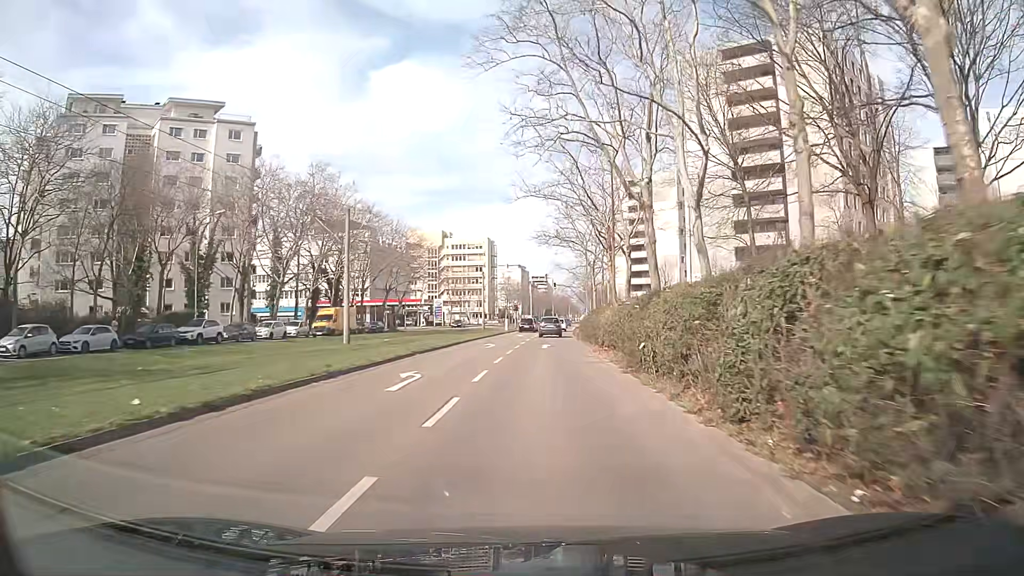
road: tertiary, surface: asphalt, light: Day
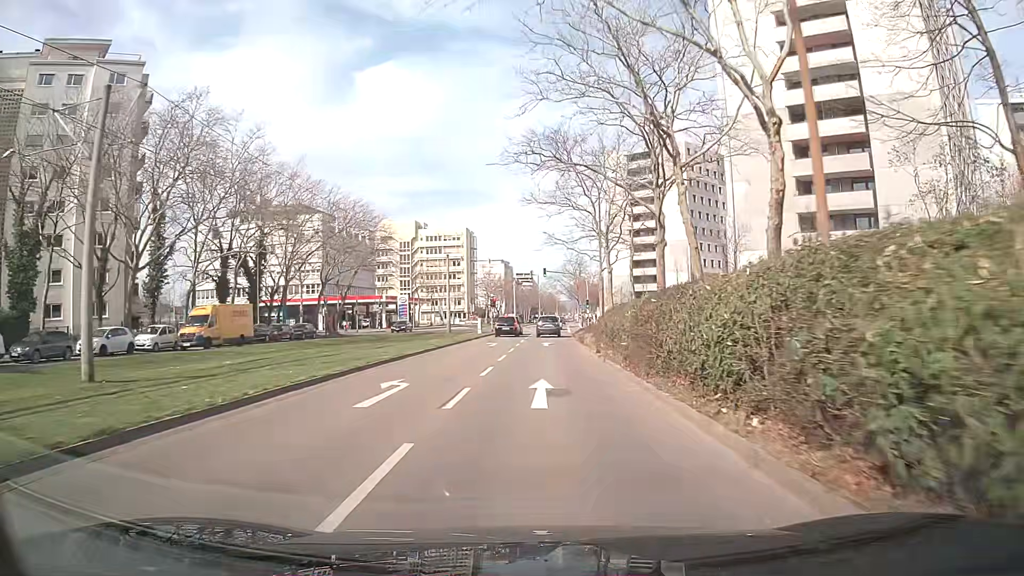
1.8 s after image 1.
(+0.2, +22.5) m; +1°
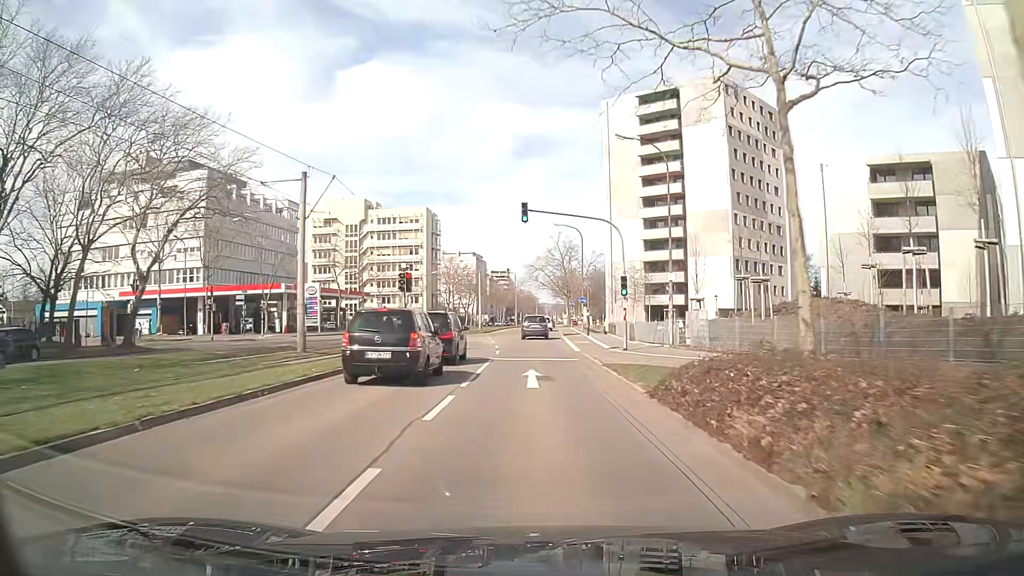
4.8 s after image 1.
(+0.6, +36.9) m; +2°
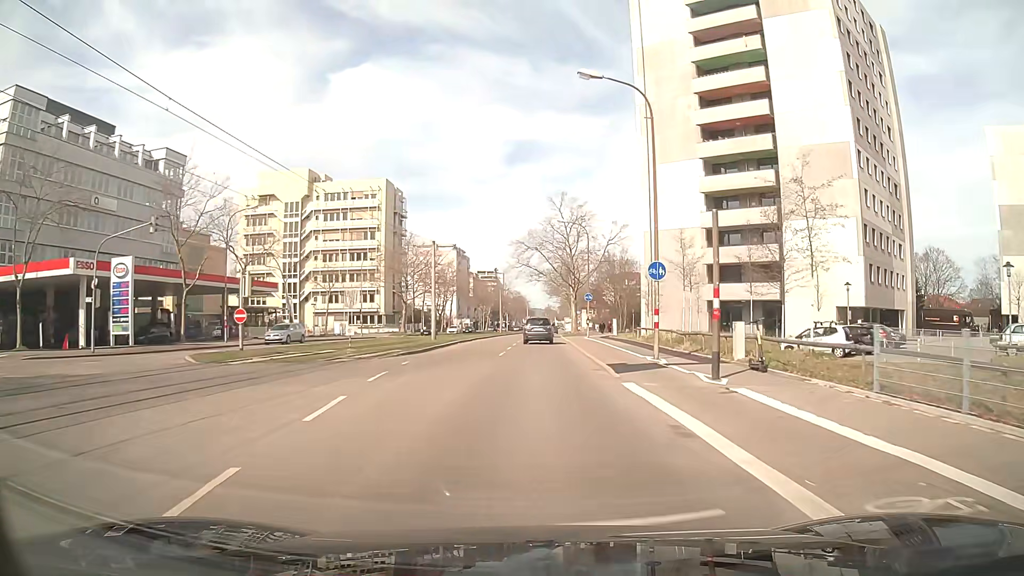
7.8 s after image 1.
(+0.3, +36.0) m; +1°
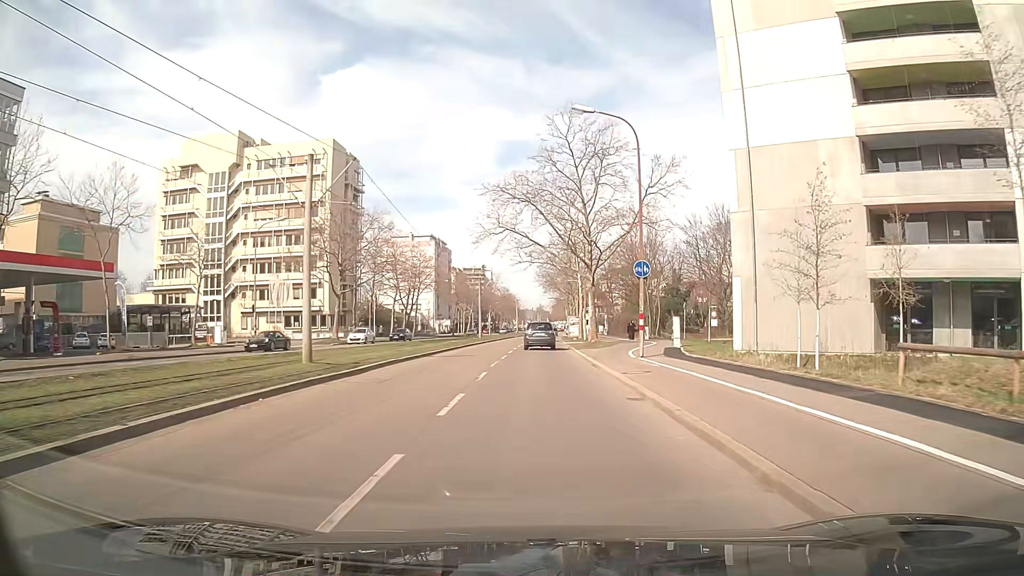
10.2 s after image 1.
(+0.3, +28.6) m; +1°
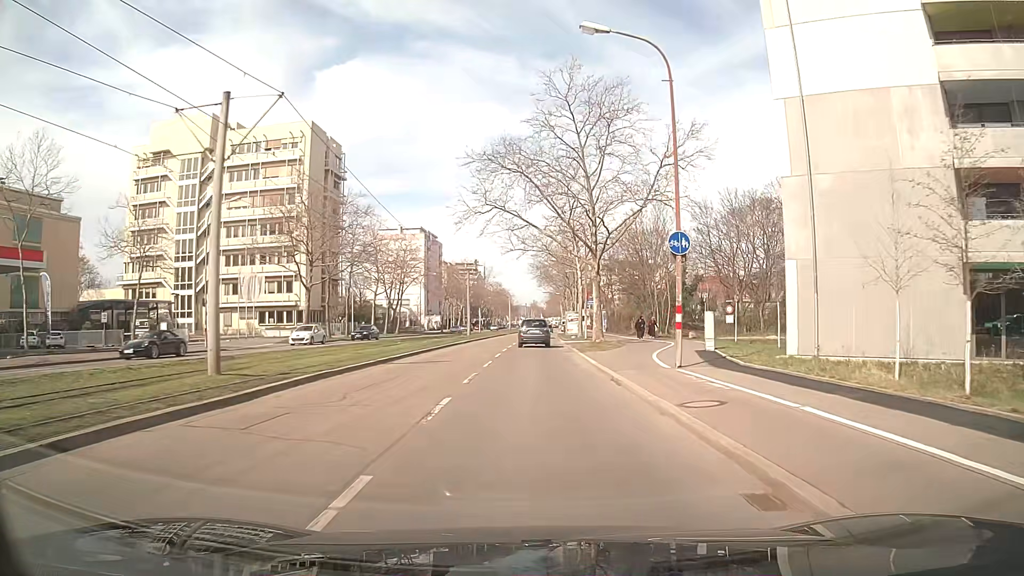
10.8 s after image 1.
(0.0, +7.1) m; 0°
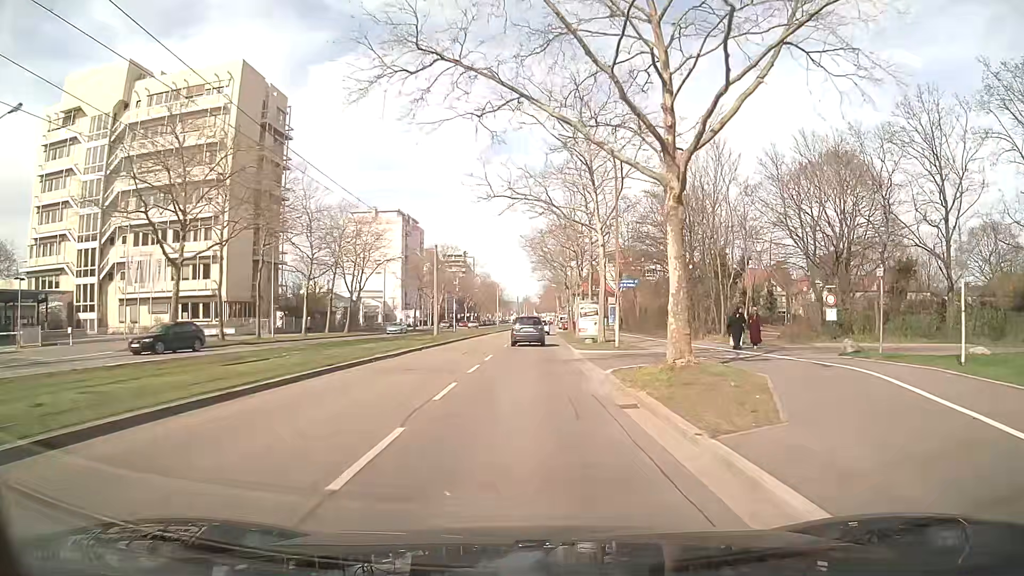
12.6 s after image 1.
(+0.2, +21.4) m; +1°
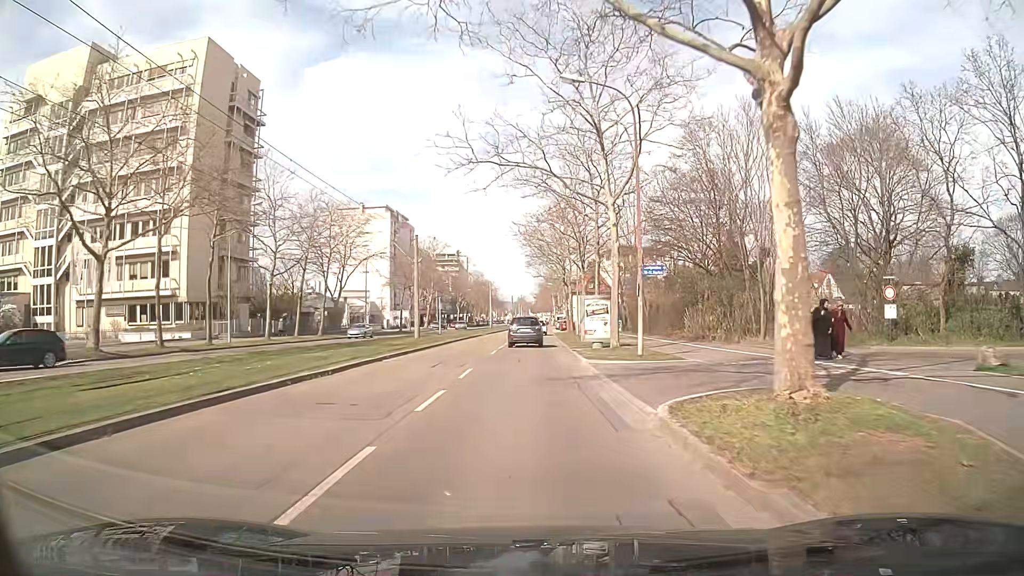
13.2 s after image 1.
(+0.1, +7.1) m; 0°
(0, +10) (0, +20) (0, +30) (0, +40) (+1, +50) (+1, +60) (+1, +70) (+1, +80) (+1, +90) (+1, +100) m
